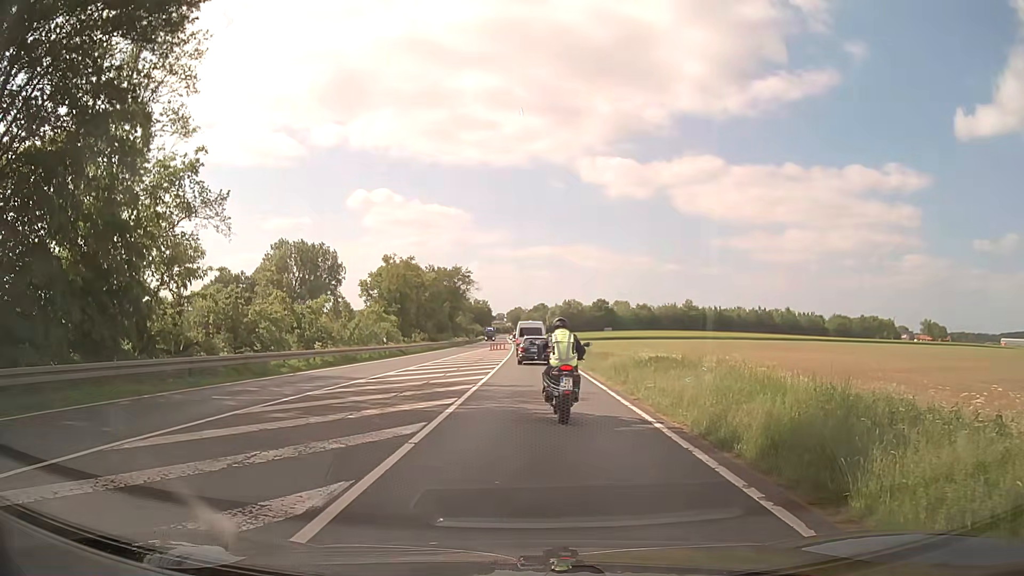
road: primary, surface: asphalt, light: Day
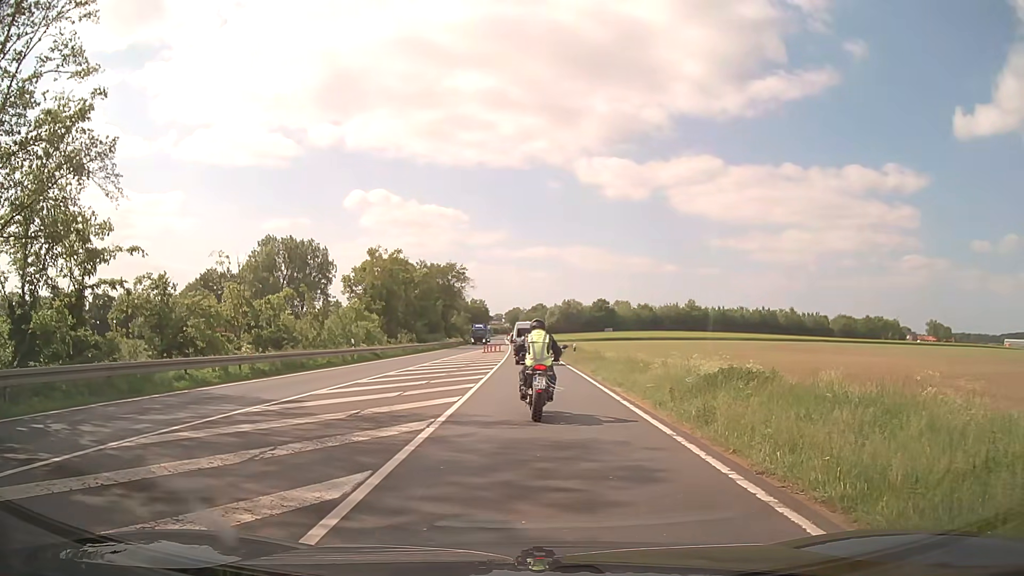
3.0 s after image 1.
(0.0, +8.3) m; 0°
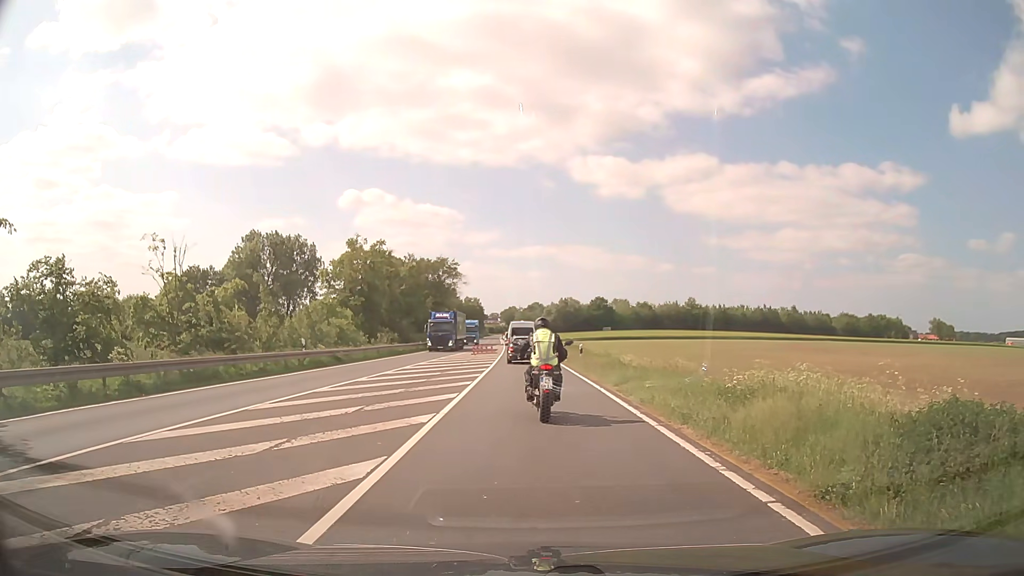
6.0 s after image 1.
(+0.1, +8.1) m; +2°
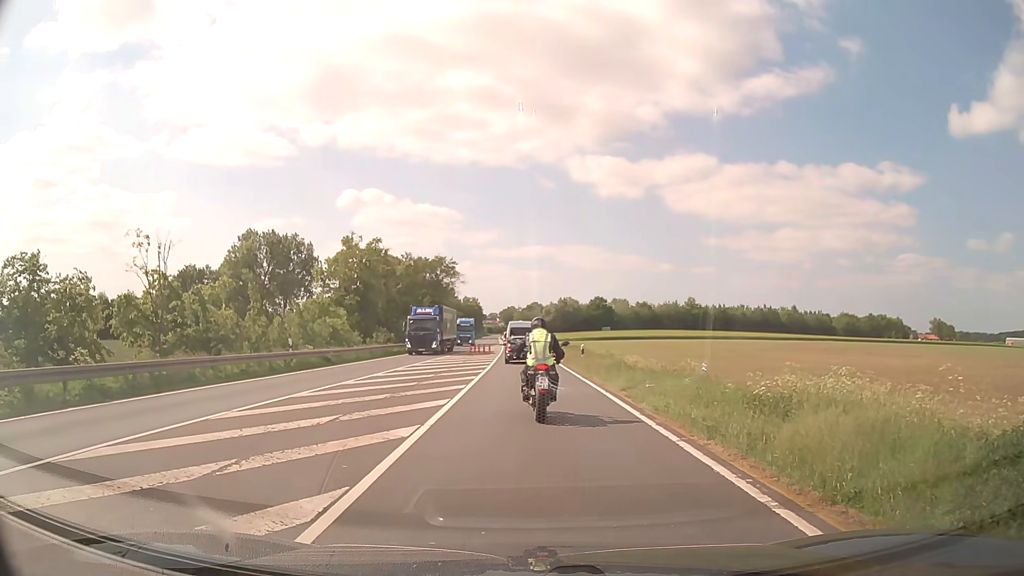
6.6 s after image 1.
(0.0, +1.6) m; -1°
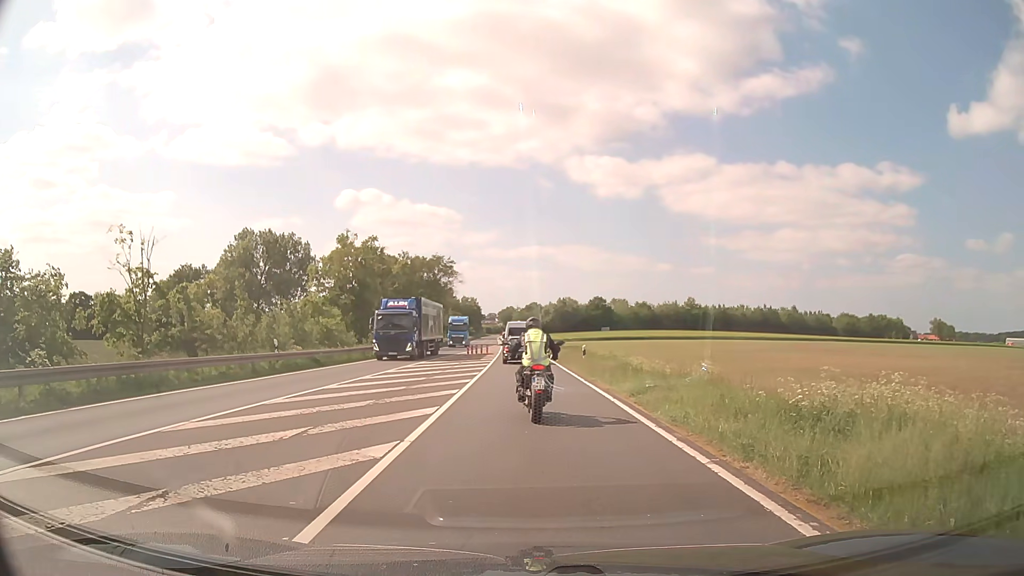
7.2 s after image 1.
(0.0, +1.6) m; +1°
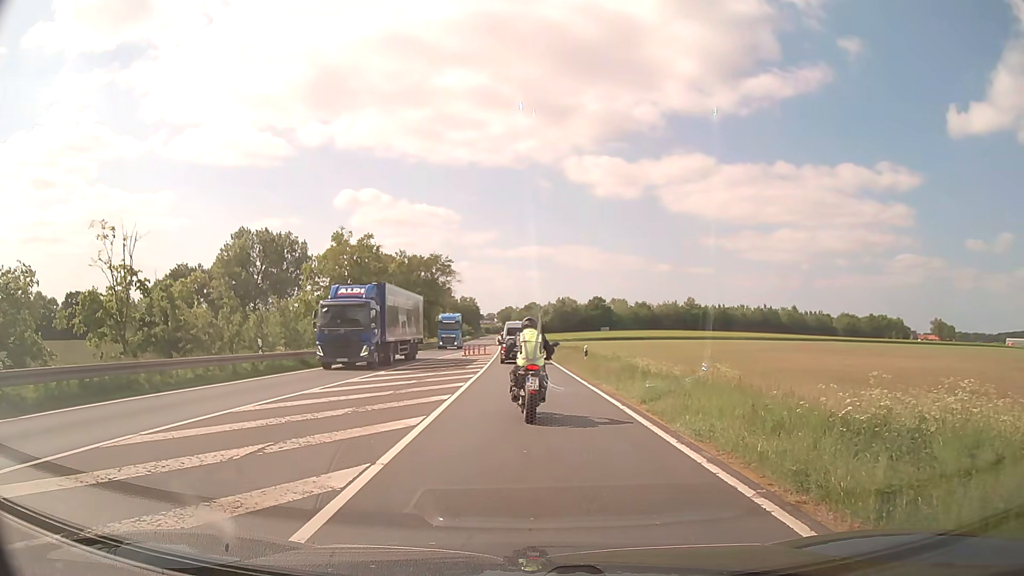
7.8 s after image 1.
(0.0, +1.6) m; 0°
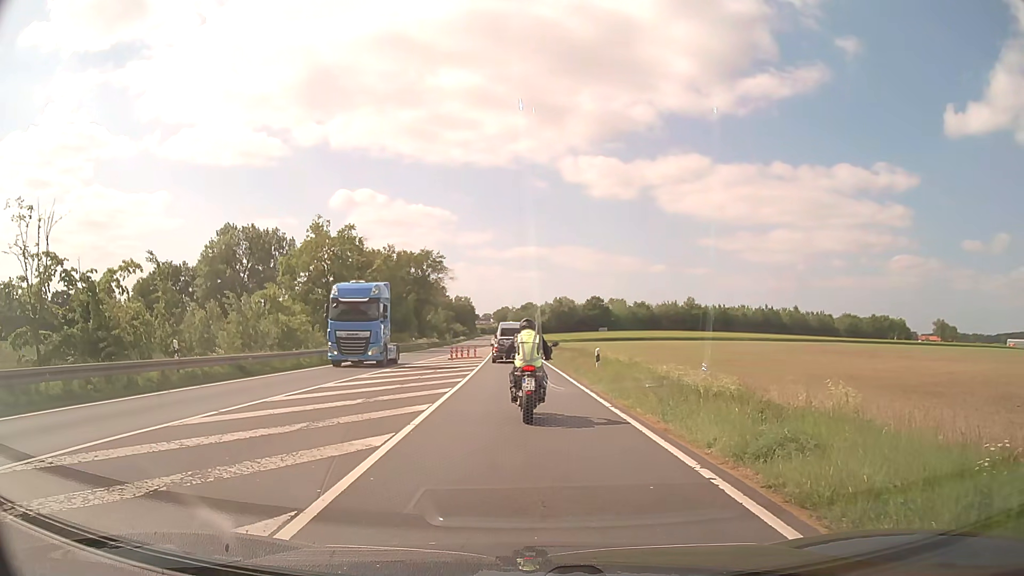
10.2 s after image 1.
(-0.1, +6.5) m; -1°
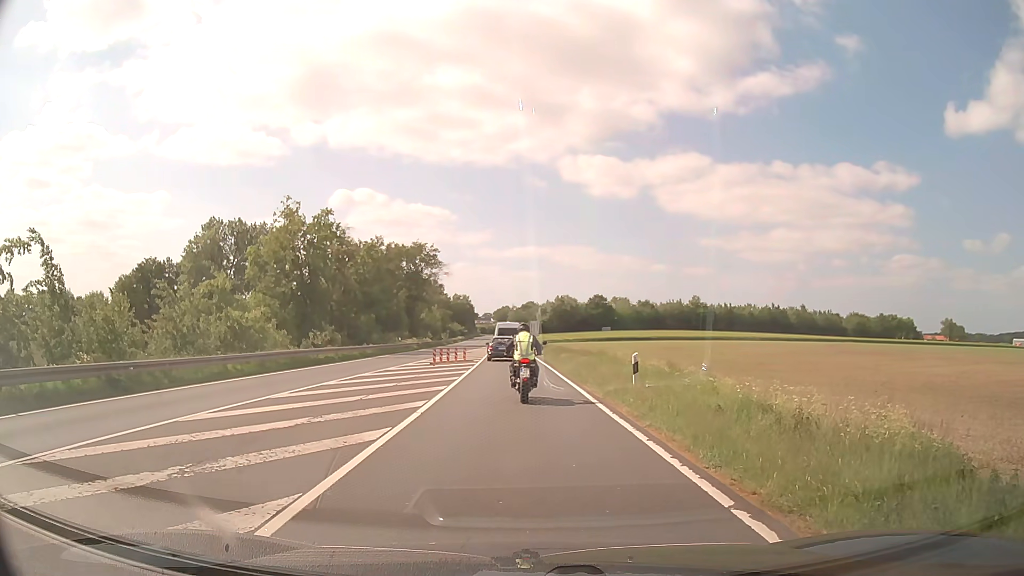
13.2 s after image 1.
(+0.1, +8.2) m; 0°
(0, +10) (0, +20) (0, +30) (-1, +40) (-1, +50) (-2, +60) (-2, +70) (-2, +80) (-2, +90) (-3, +100) m
